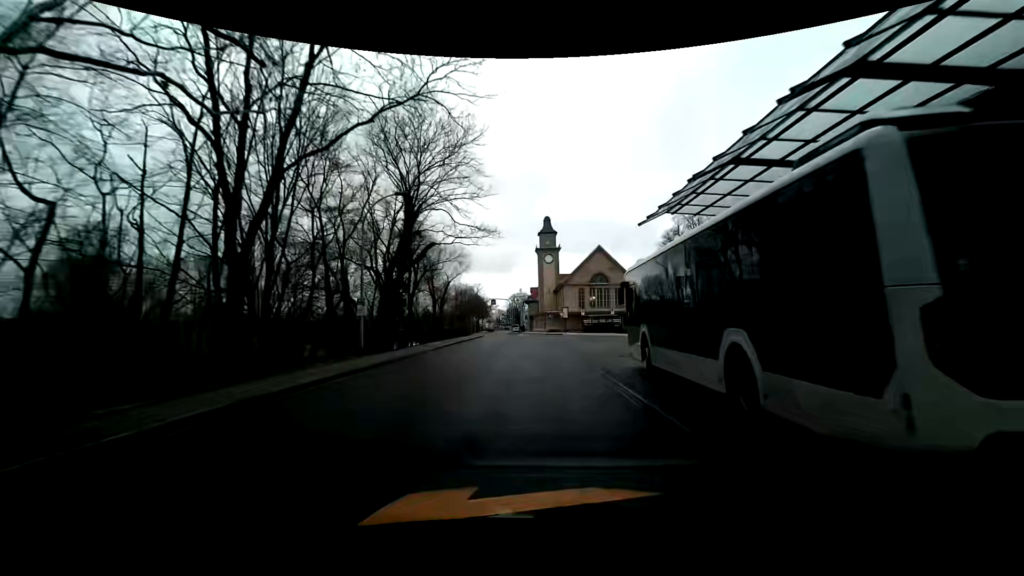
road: unclassified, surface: asphalt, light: Day
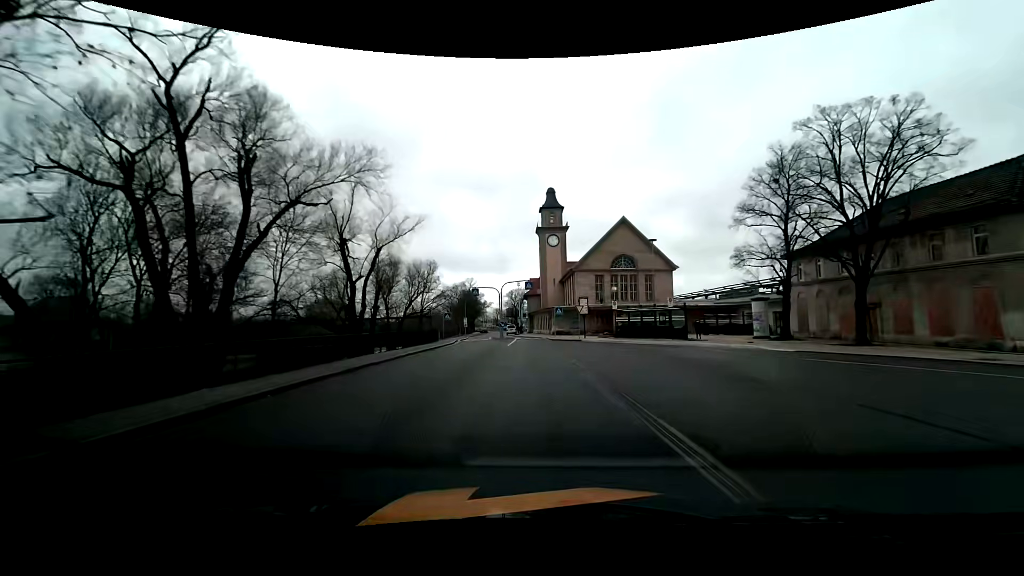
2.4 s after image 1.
(+0.9, +26.9) m; +2°
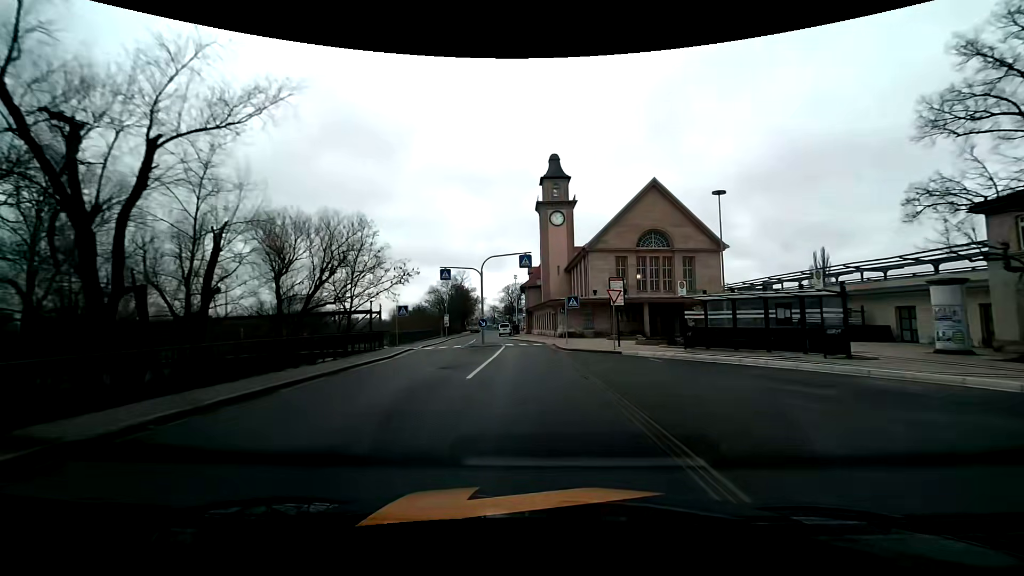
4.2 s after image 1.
(-0.1, +18.9) m; 0°
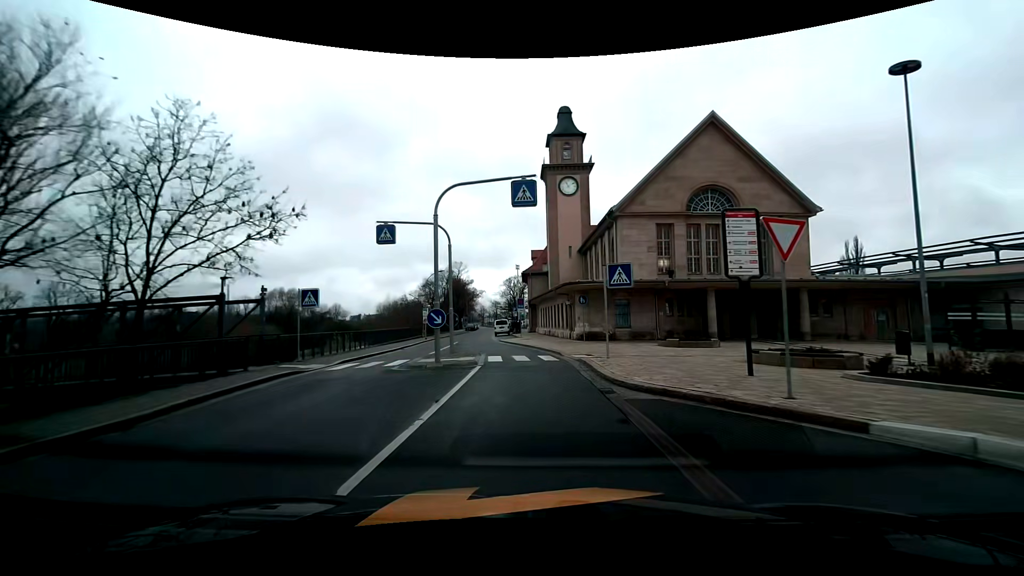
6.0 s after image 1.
(-0.2, +16.3) m; -1°
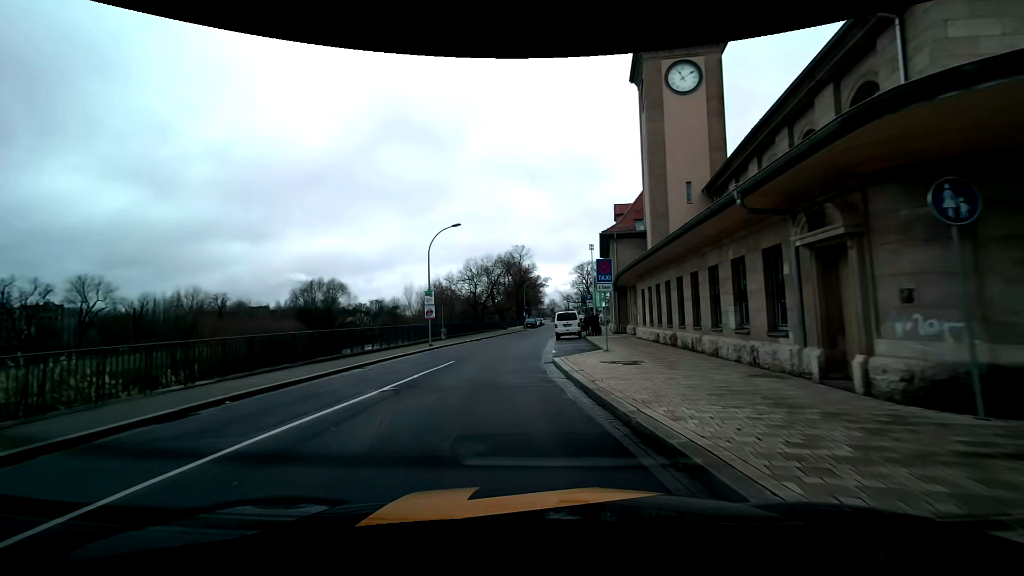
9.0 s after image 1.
(-0.9, +25.2) m; -9°
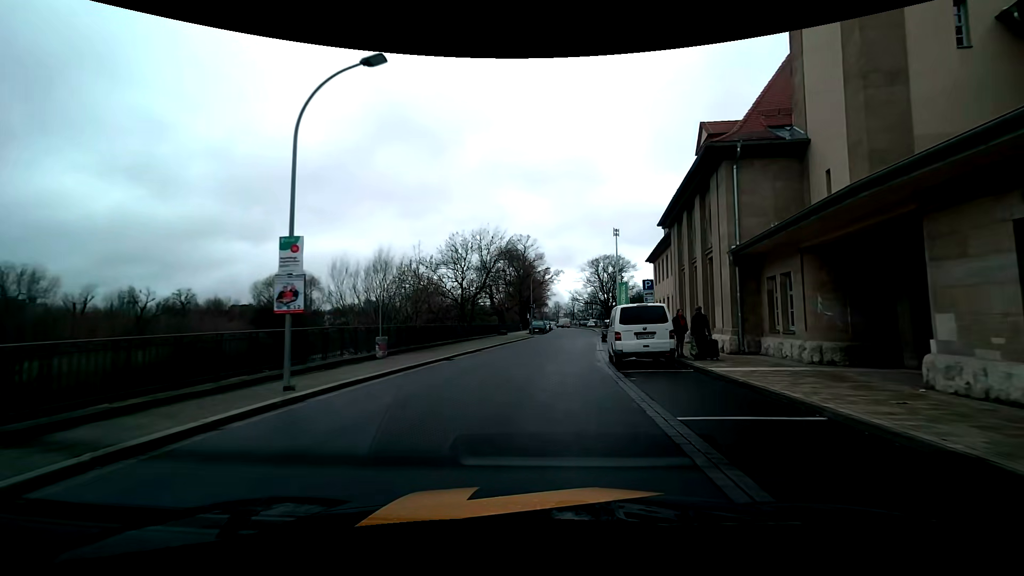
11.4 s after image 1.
(-0.9, +20.2) m; 0°
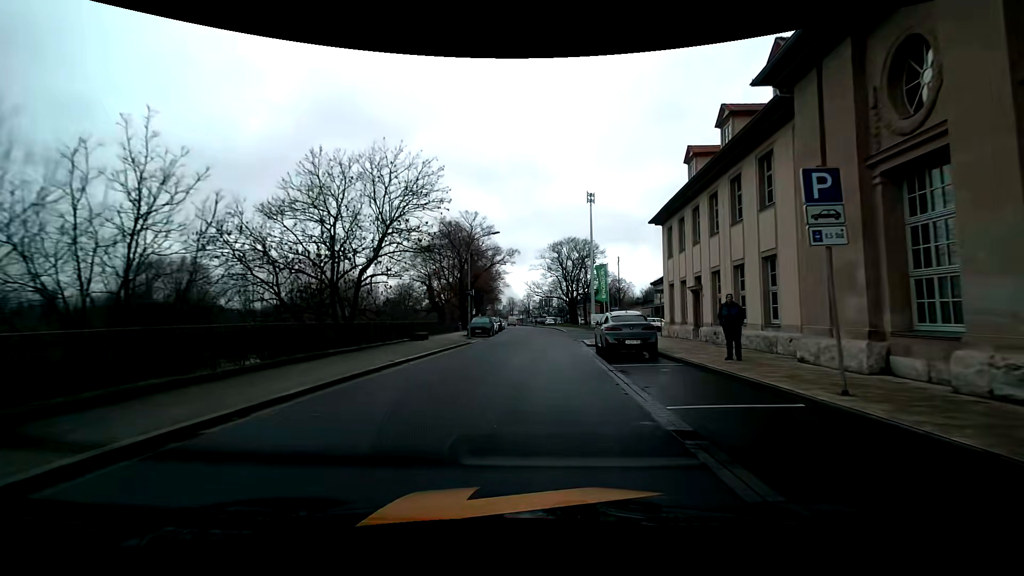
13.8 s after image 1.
(+0.9, +20.8) m; +5°
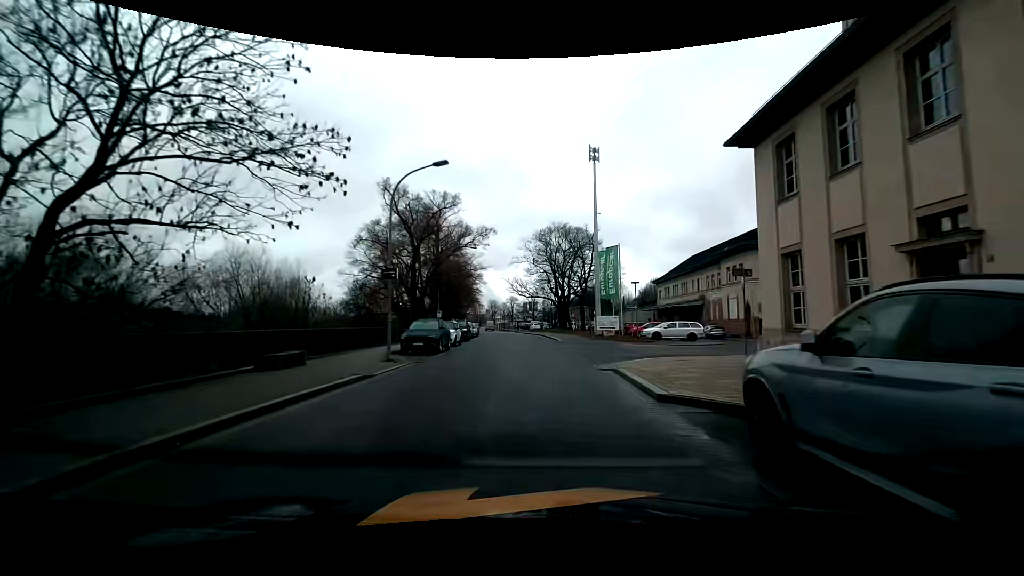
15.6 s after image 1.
(+0.2, +16.2) m; +2°
(0, +10) (0, +20) (0, +30) (0, +40) (-1, +50) (-1, +60) (-3, +70) (-4, +80) (-5, +90) (-6, +100) m
